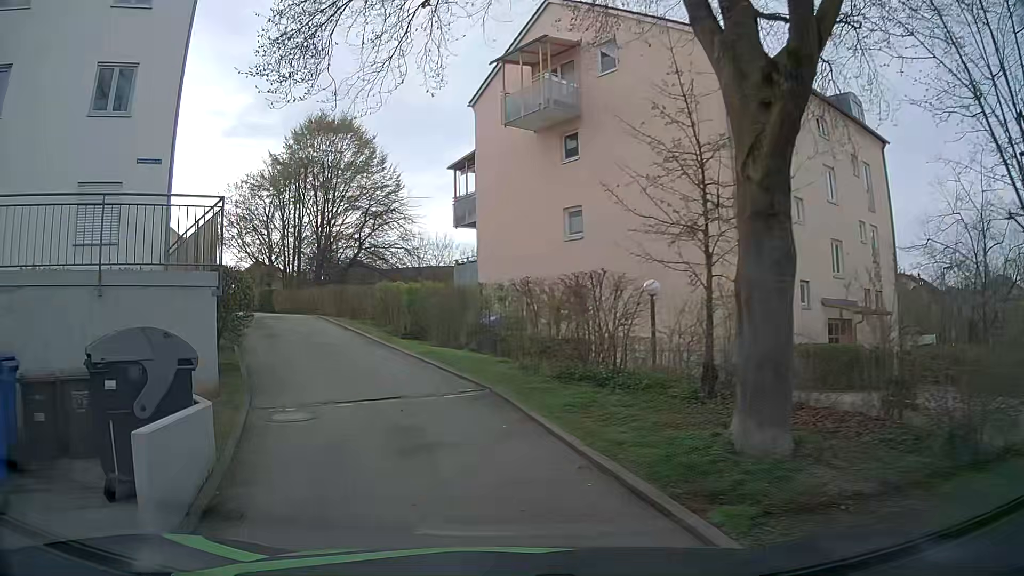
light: Day
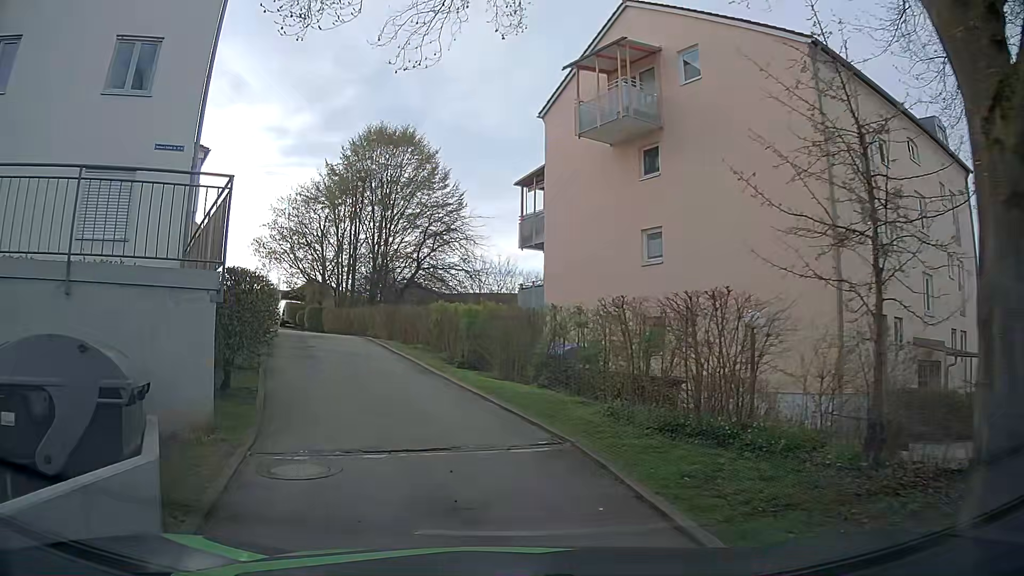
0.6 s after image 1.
(-0.3, +2.3) m; -7°
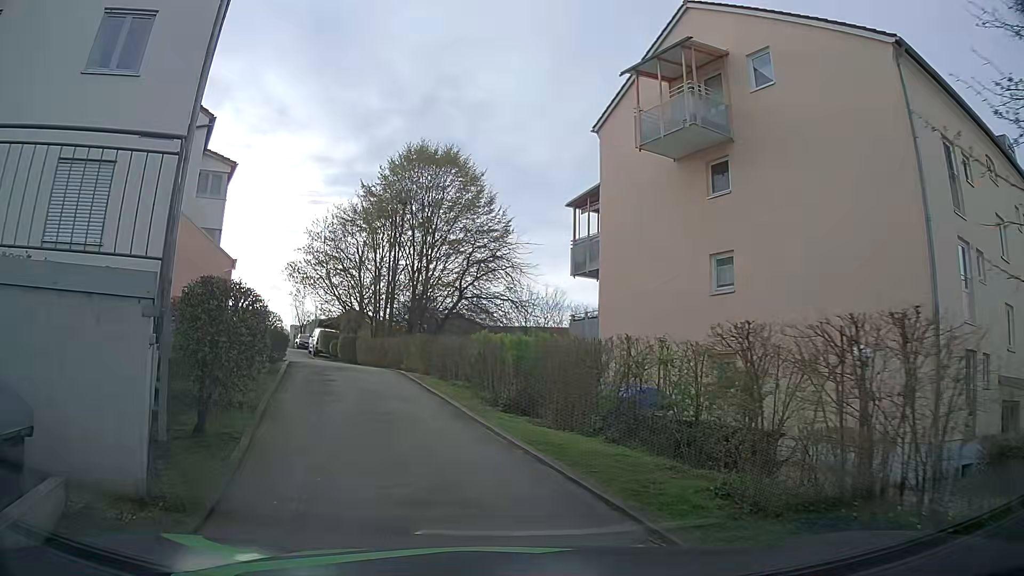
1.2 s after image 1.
(-0.2, +2.6) m; -6°
